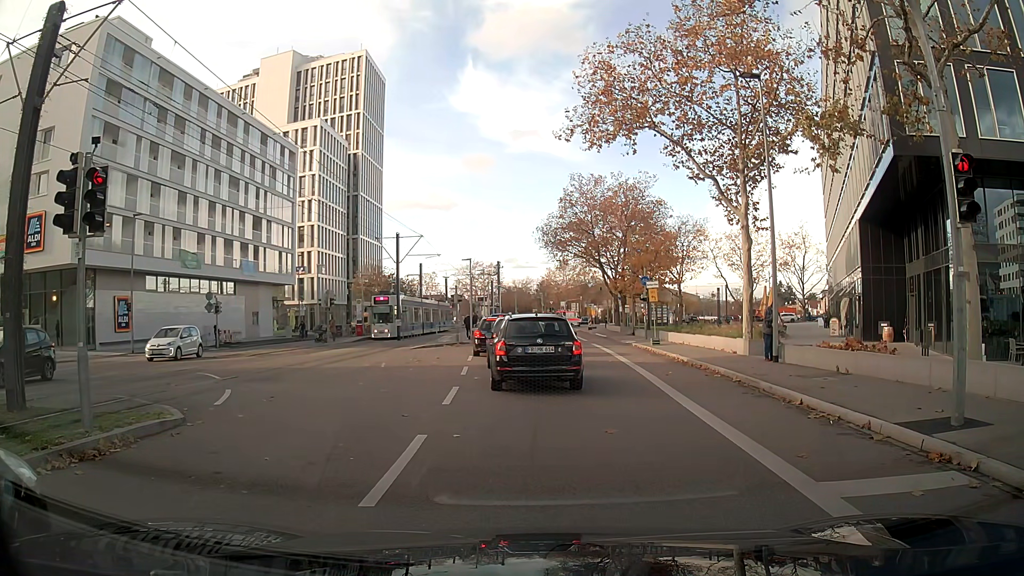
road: secondary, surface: asphalt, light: Day
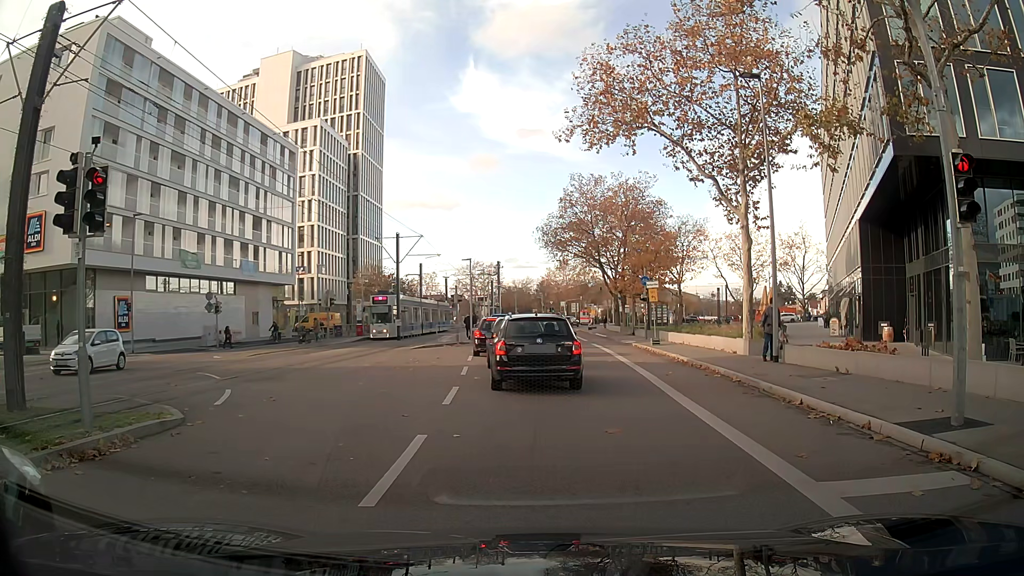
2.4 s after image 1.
(0.0, 0.0) m; 0°
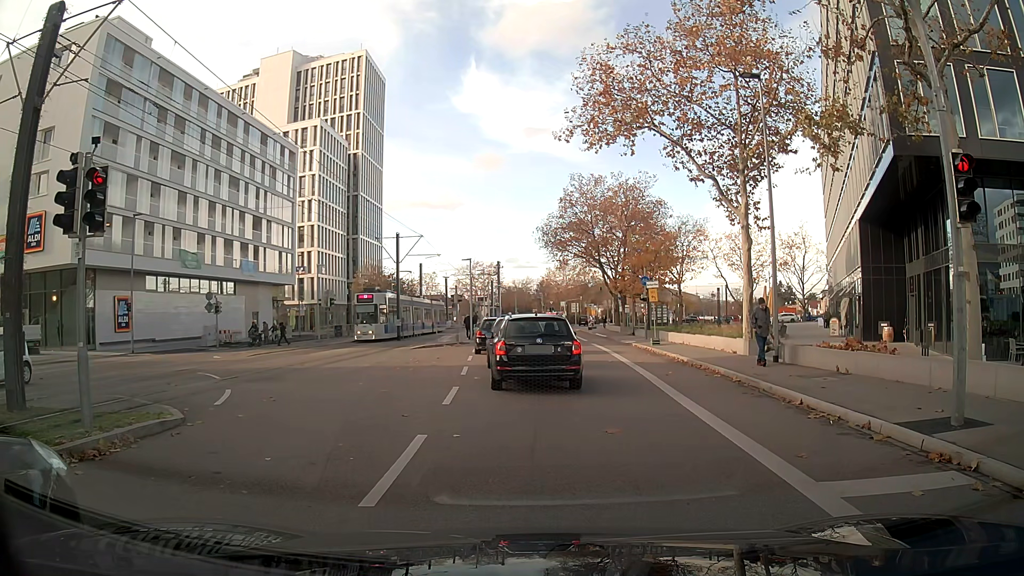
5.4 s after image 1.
(0.0, 0.0) m; 0°
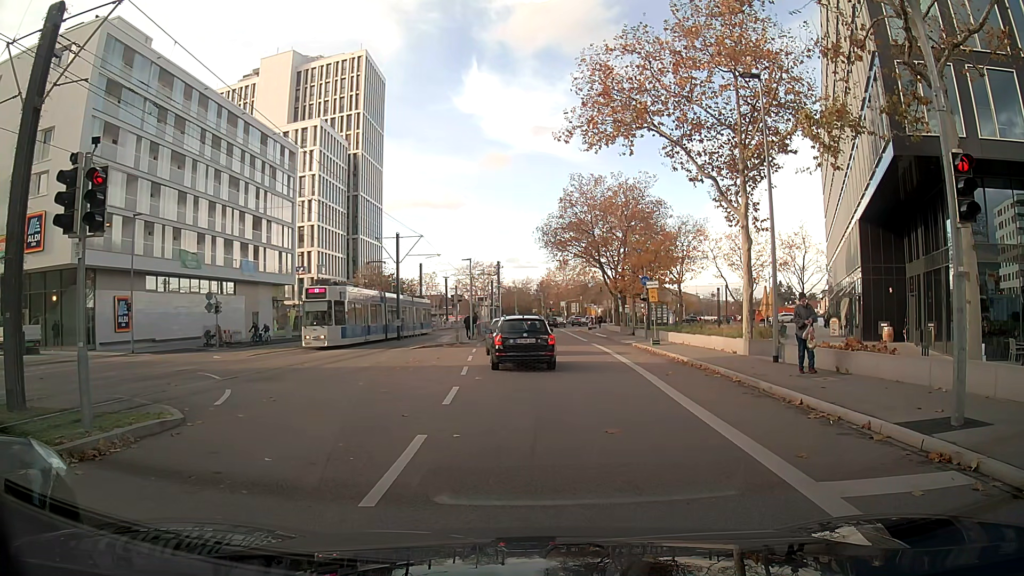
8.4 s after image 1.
(0.0, 0.0) m; 0°
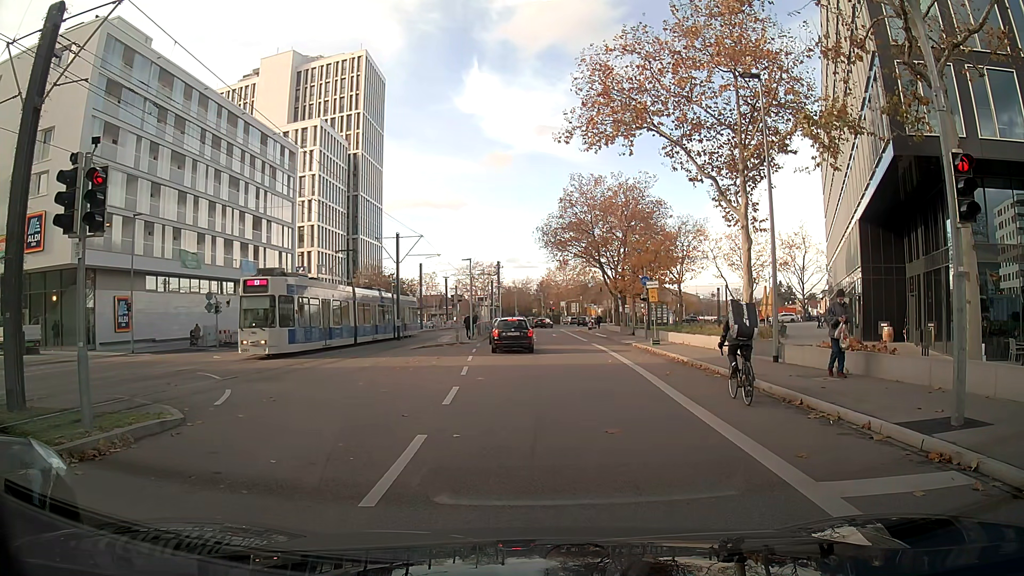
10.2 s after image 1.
(0.0, 0.0) m; 0°
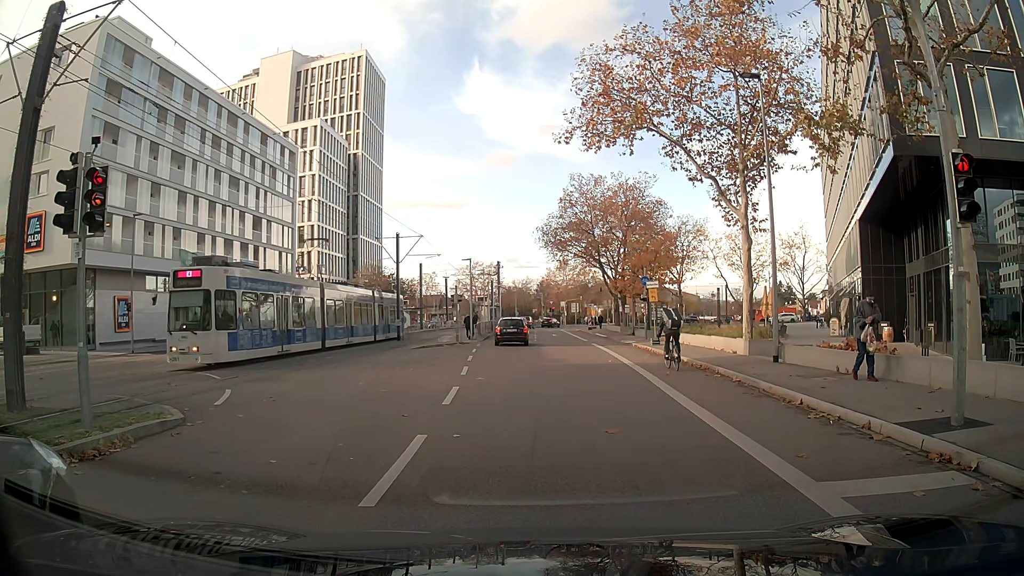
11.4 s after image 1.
(0.0, 0.0) m; 0°
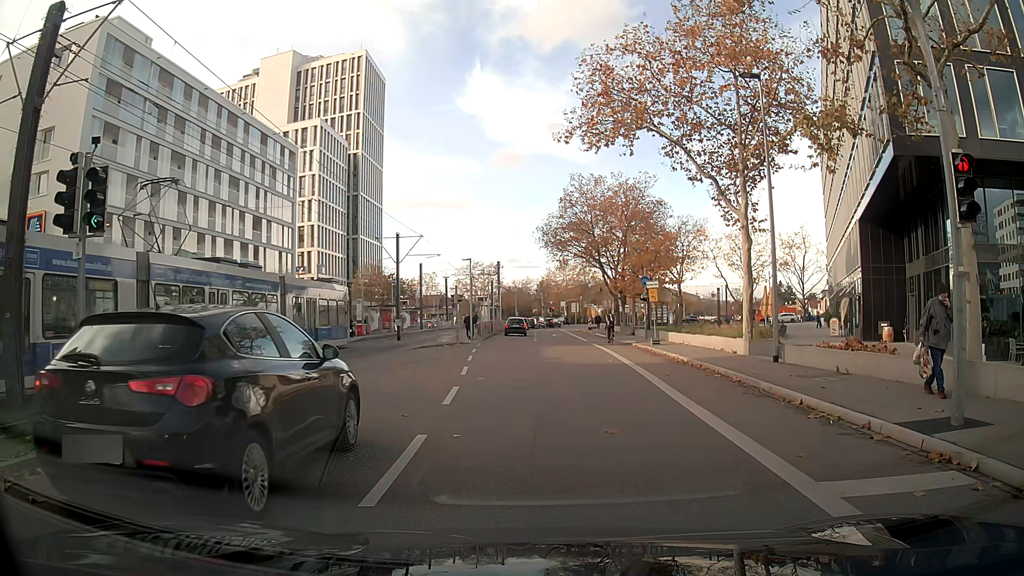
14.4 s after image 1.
(0.0, 0.0) m; 0°
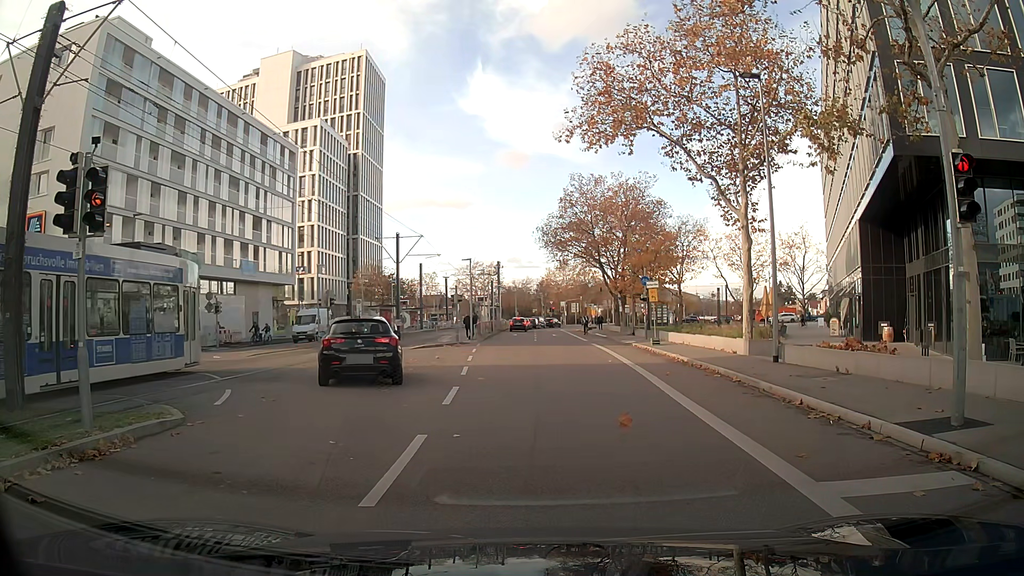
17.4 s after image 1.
(0.0, 0.0) m; 0°
(0, +10) (0, +20) (0, +30) (0, +40) (0, +50) (-1, +60) (-1, +70) (0, +80) (0, +90) (+3, +100) m
